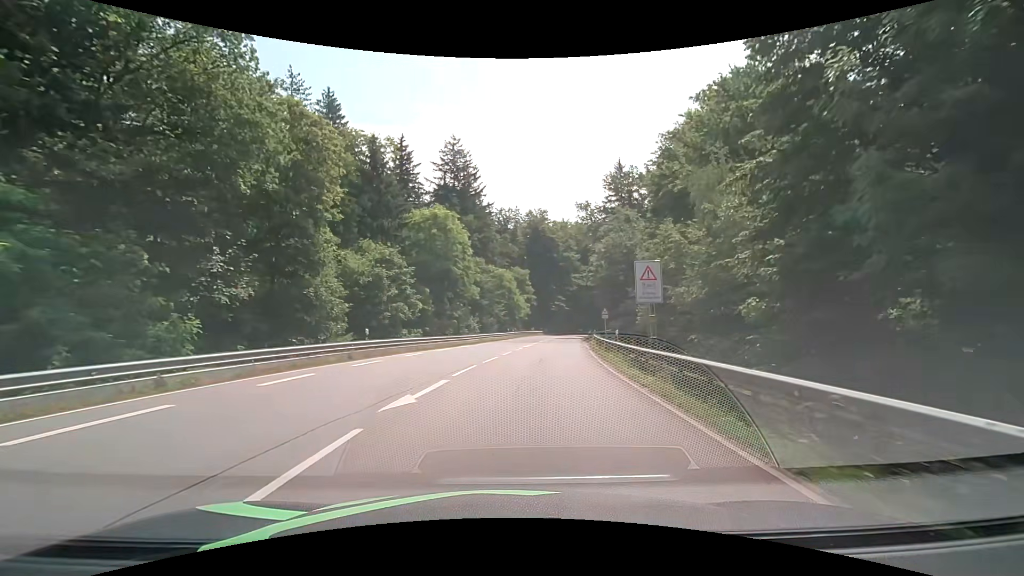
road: secondary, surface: asphalt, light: Day
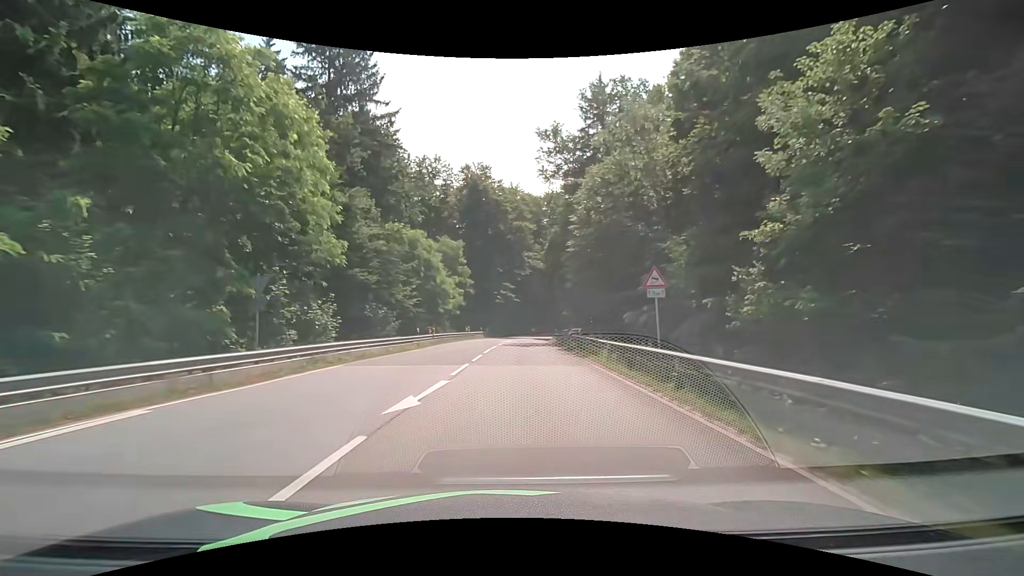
(+2.8, +30.1) m; +8°
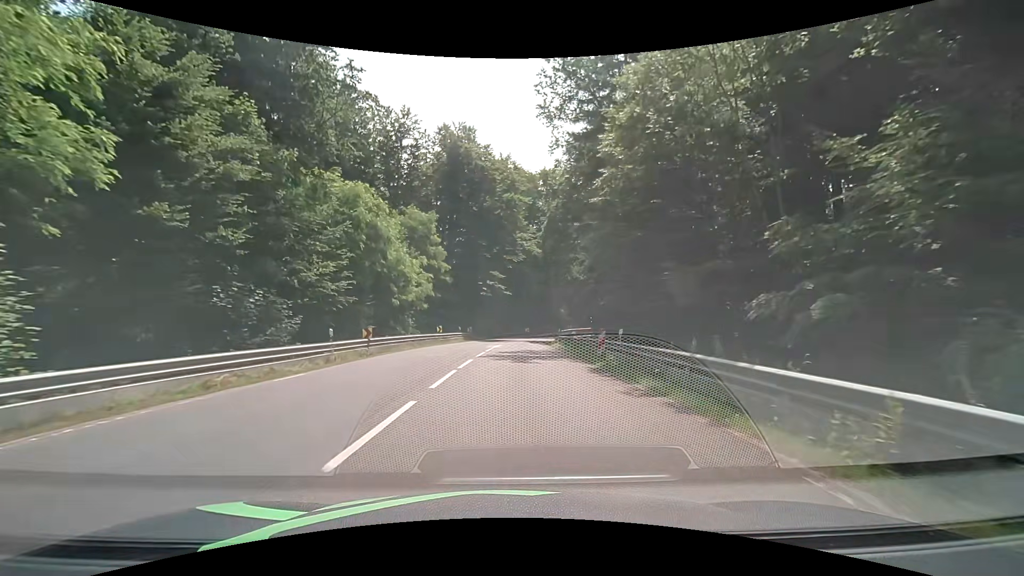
(+0.2, +15.0) m; +2°
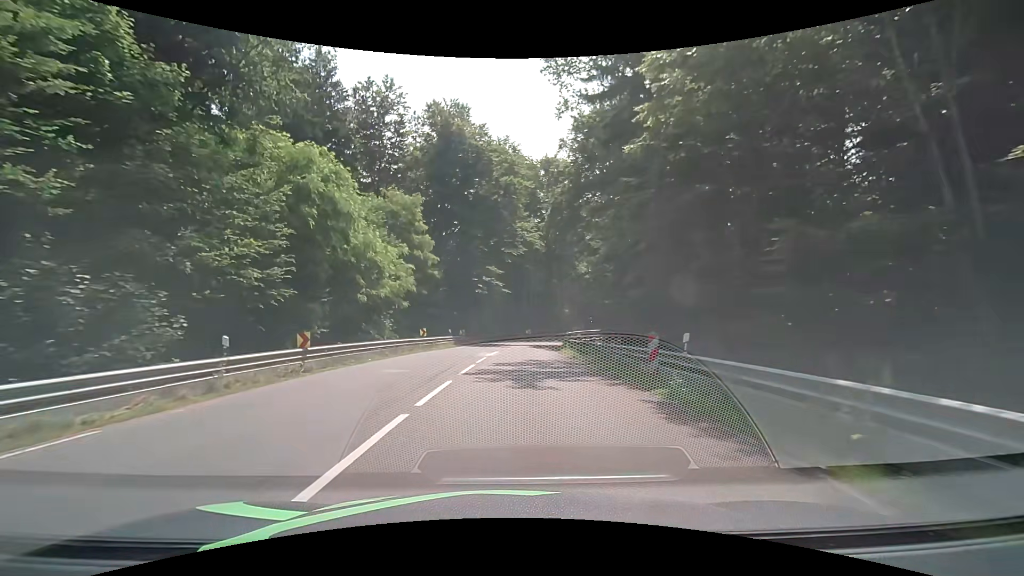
(-0.1, +7.0) m; 0°
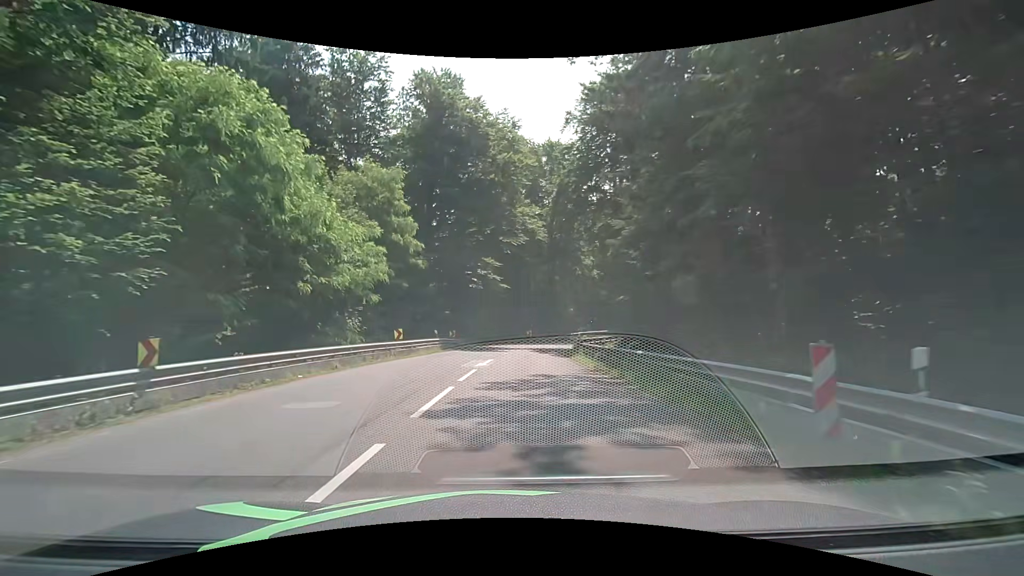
(0.0, +6.8) m; 0°
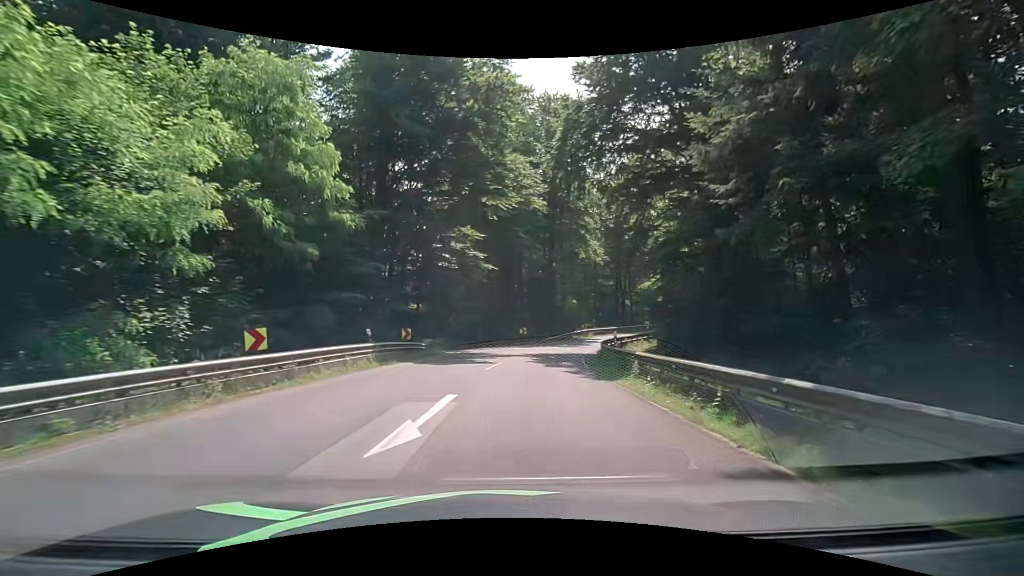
(+0.1, +13.2) m; +2°
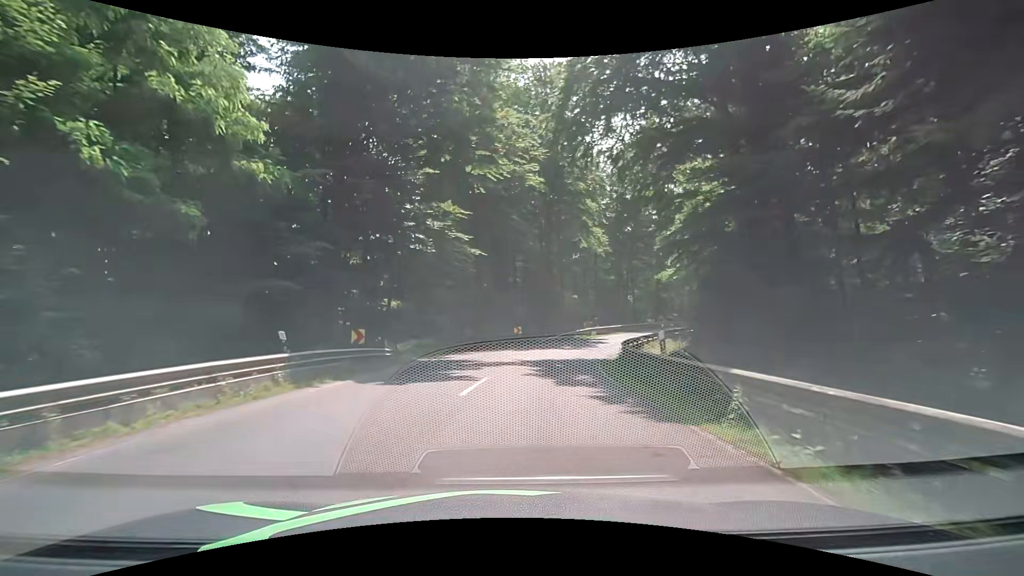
(-0.1, +6.5) m; -2°
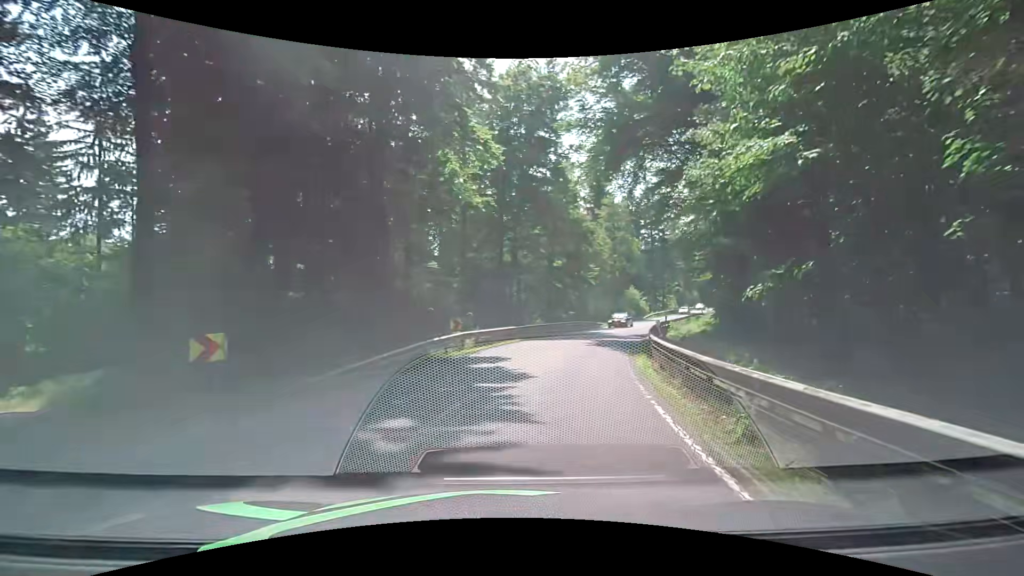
(+3.3, +25.6) m; +17°
(+1, +10) (+3, +20) (+6, +29) (+9, +39) (+13, +48) (+17, +57) (+22, +66) (+26, +75) (+30, +84) (+35, +93) m
